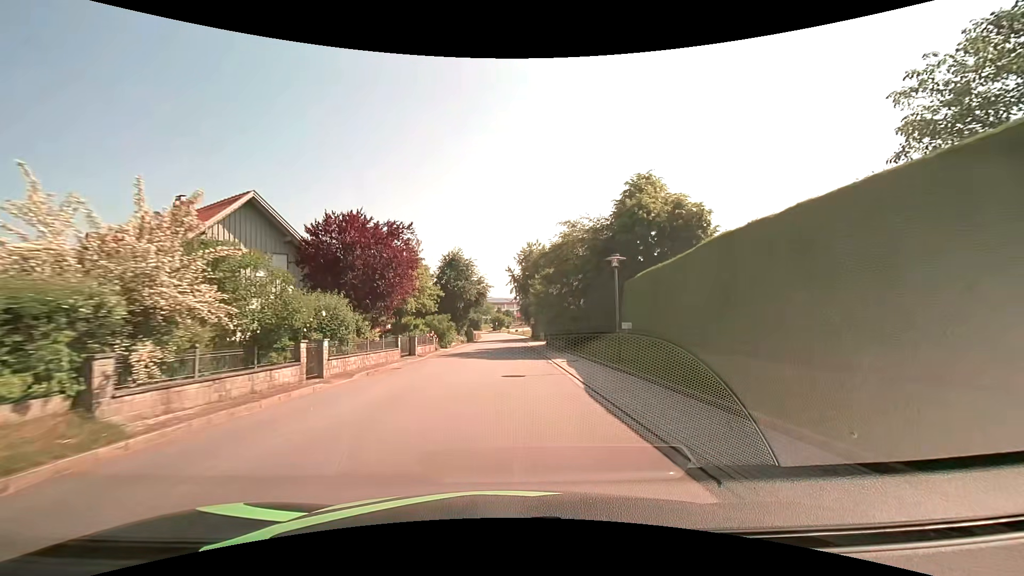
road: tertiary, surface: asphalt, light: Day
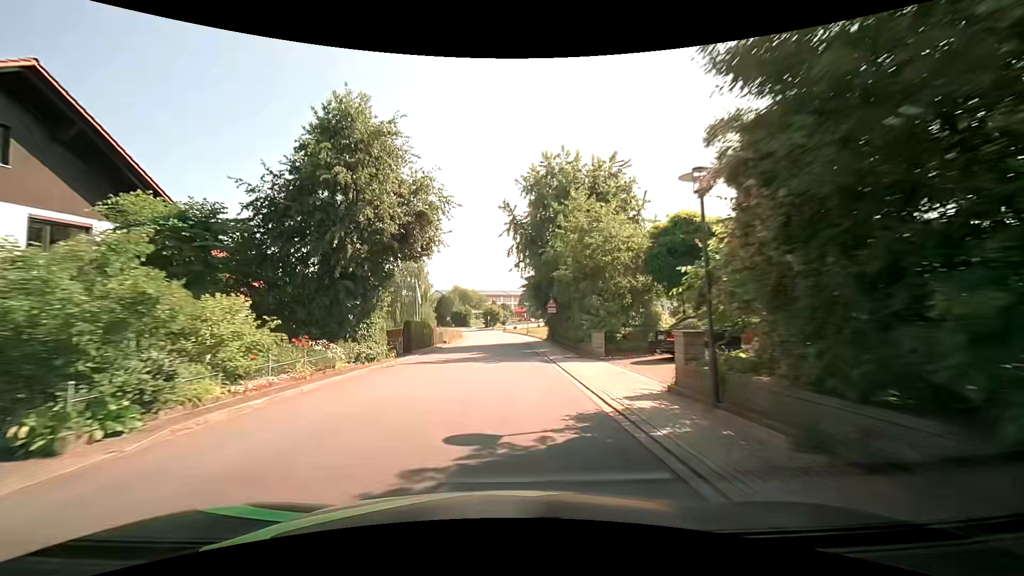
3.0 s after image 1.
(+0.2, +37.0) m; 0°
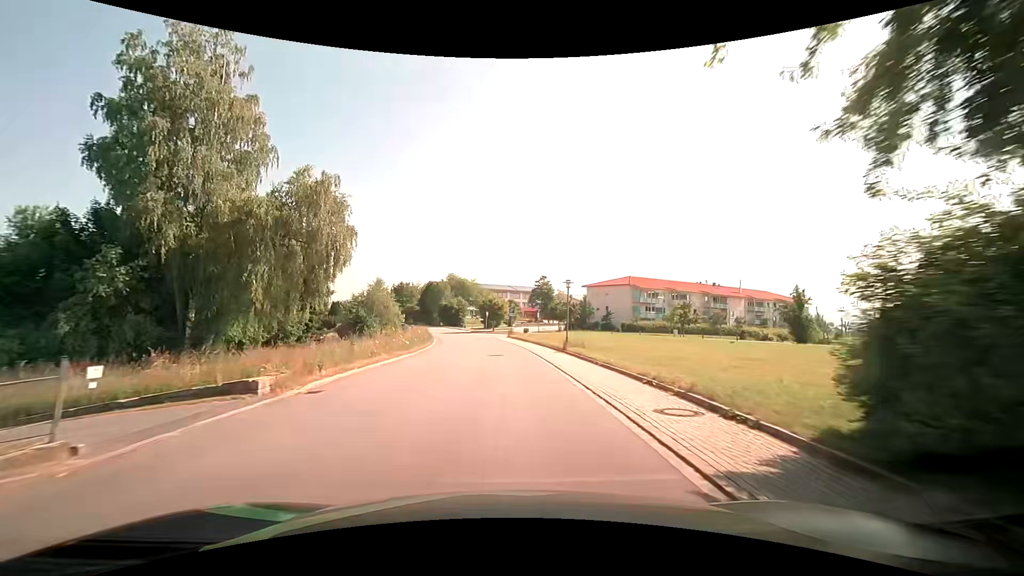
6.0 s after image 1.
(-0.1, +37.6) m; 0°
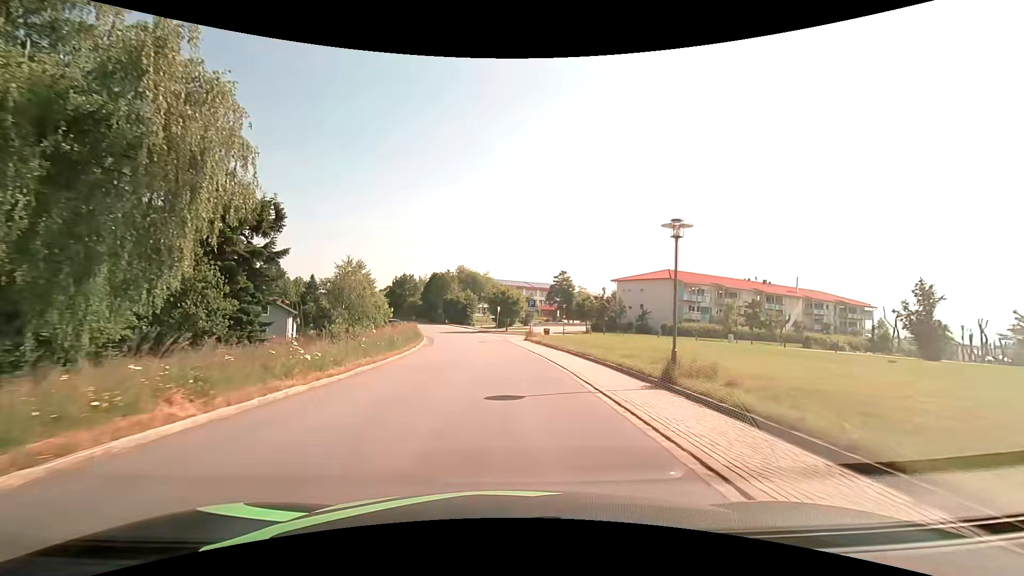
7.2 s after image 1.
(-0.2, +15.1) m; -2°
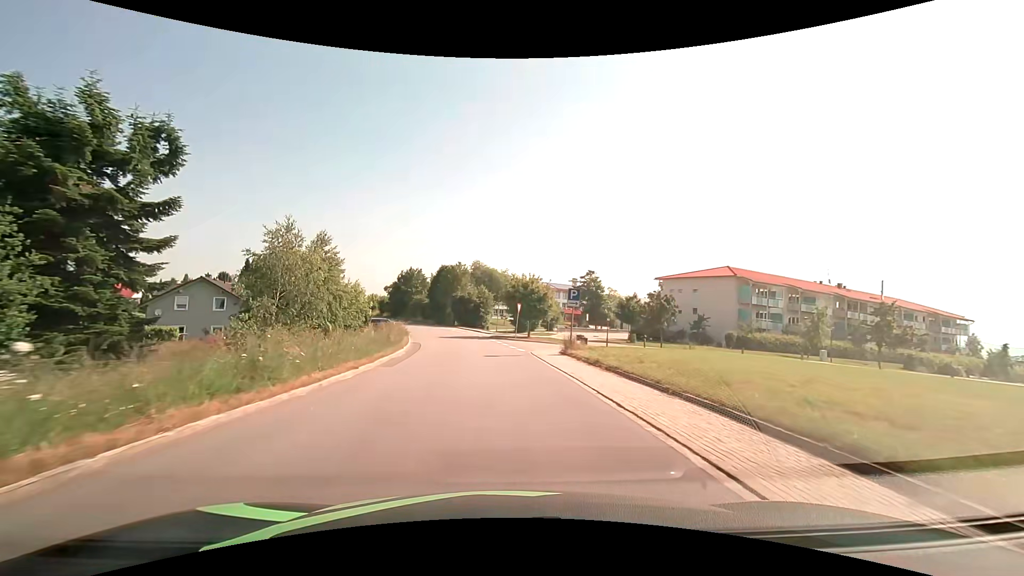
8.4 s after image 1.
(-0.3, +15.2) m; -2°
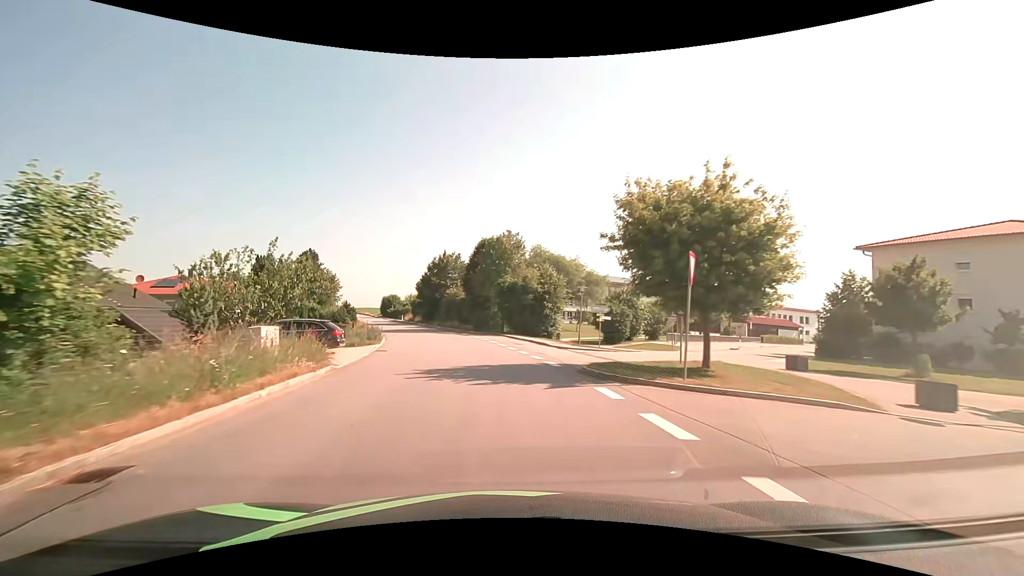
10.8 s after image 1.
(-1.6, +30.3) m; -6°
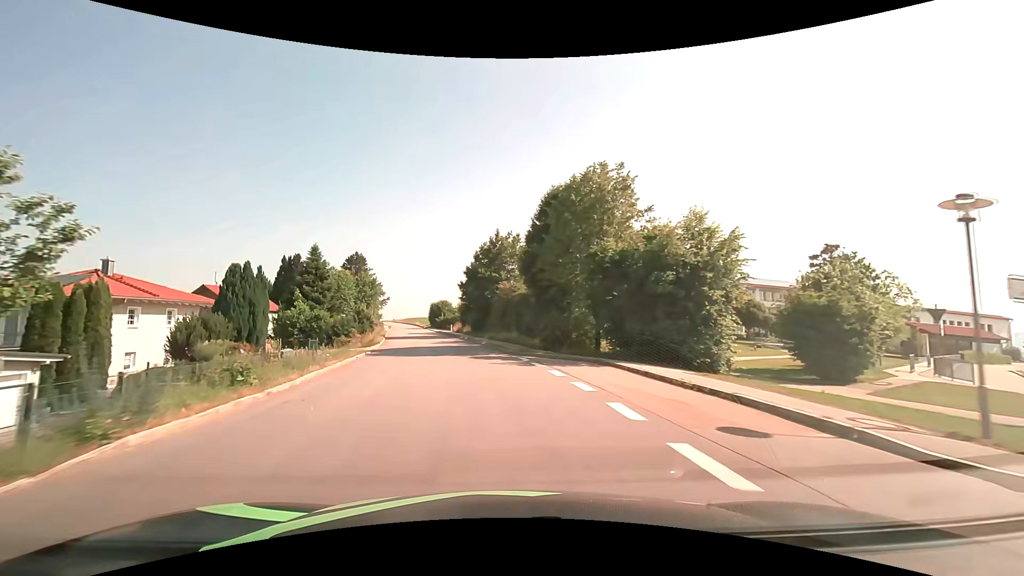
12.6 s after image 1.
(-1.6, +22.4) m; -8°
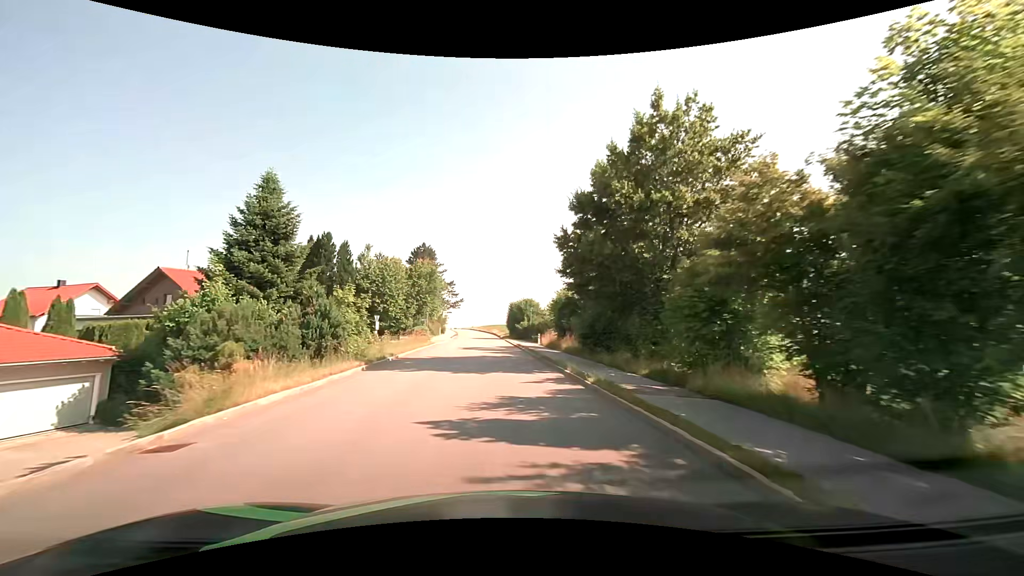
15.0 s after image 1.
(-3.3, +29.7) m; -10°
(0, +10) (0, +20) (-1, +30) (-1, +40) (-2, +50) (-2, +60) (-3, +70) (-4, +80) (-4, +90) (-5, +100) m
